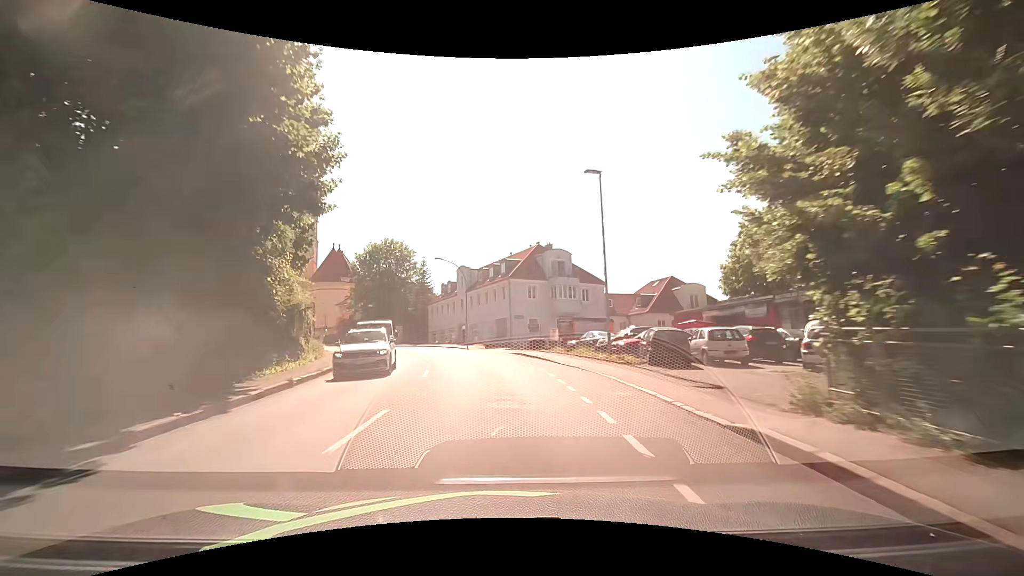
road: tertiary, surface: asphalt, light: Day
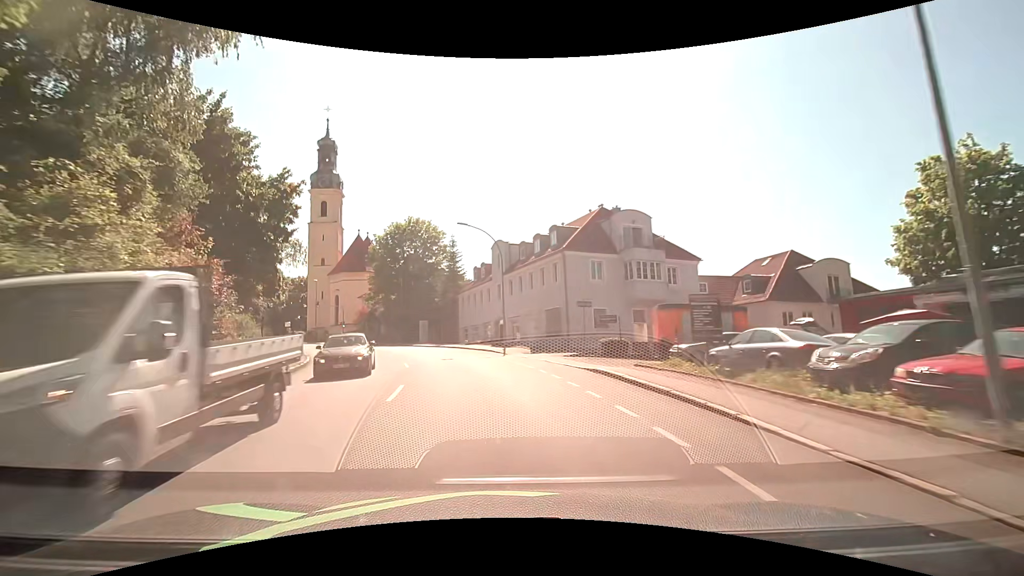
(-0.5, +15.2) m; -5°
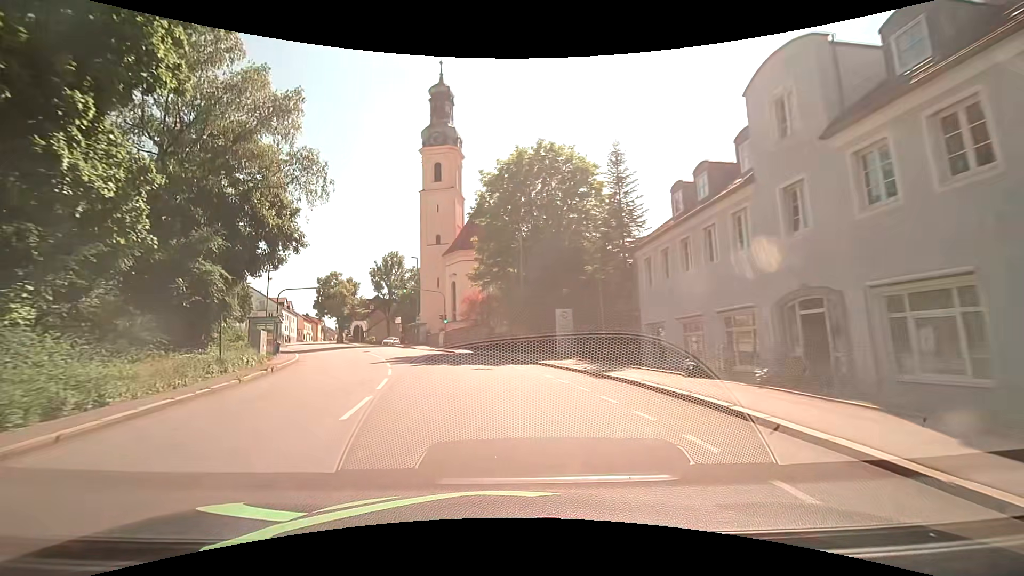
(-4.3, +30.0) m; -18°
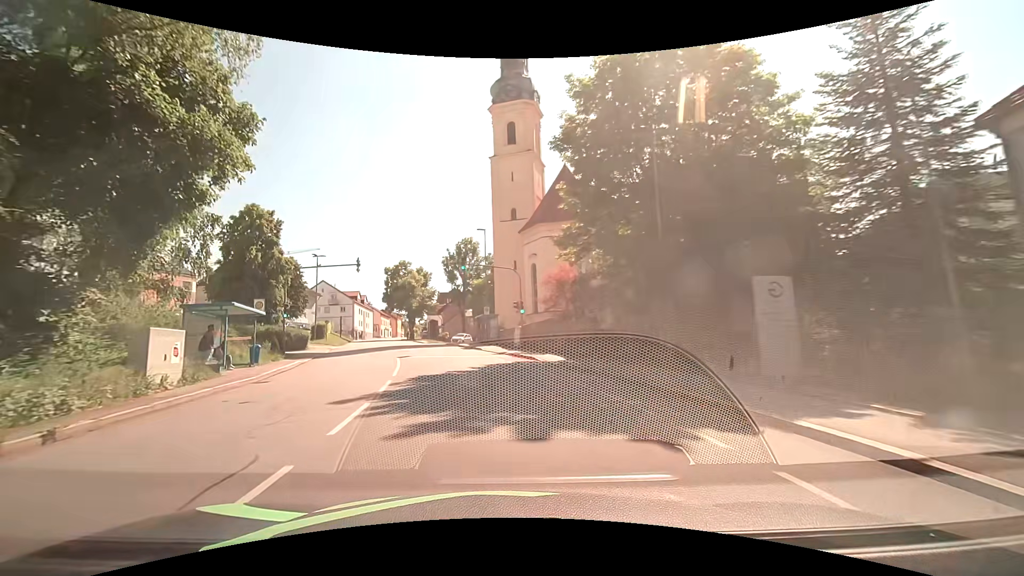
(-1.1, +15.1) m; -9°
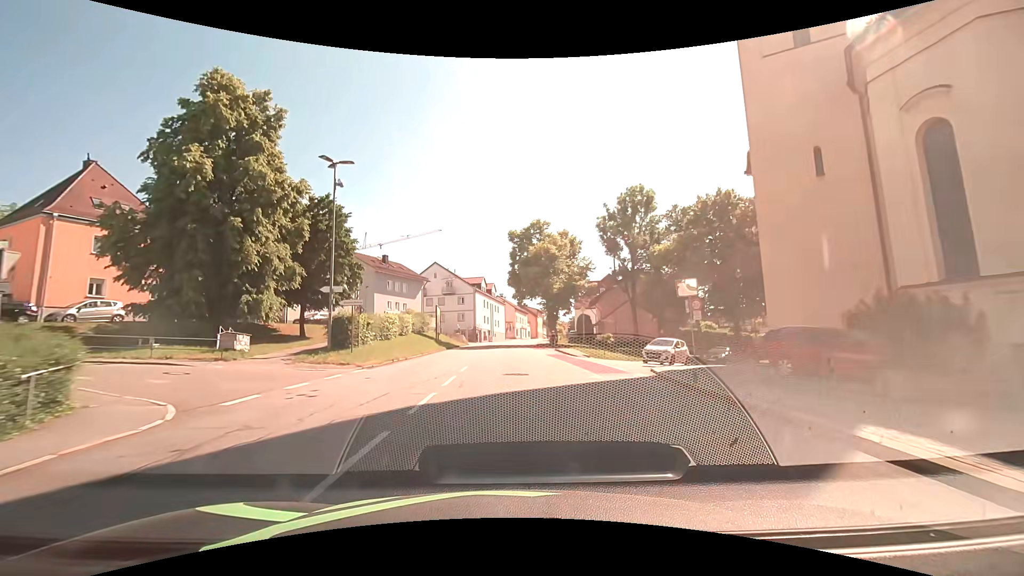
(-6.5, +37.3) m; -17°
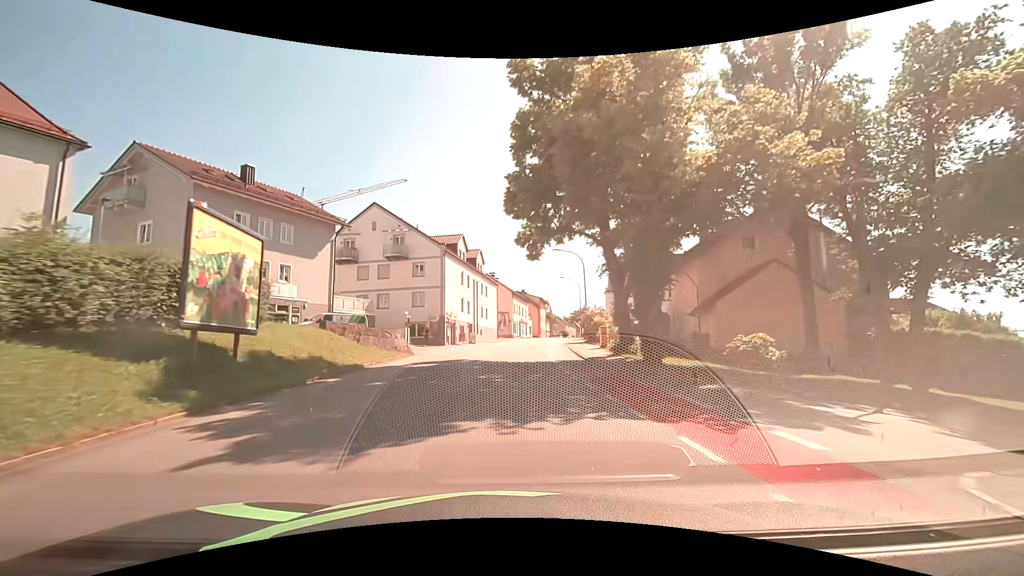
(-0.3, +38.3) m; +1°
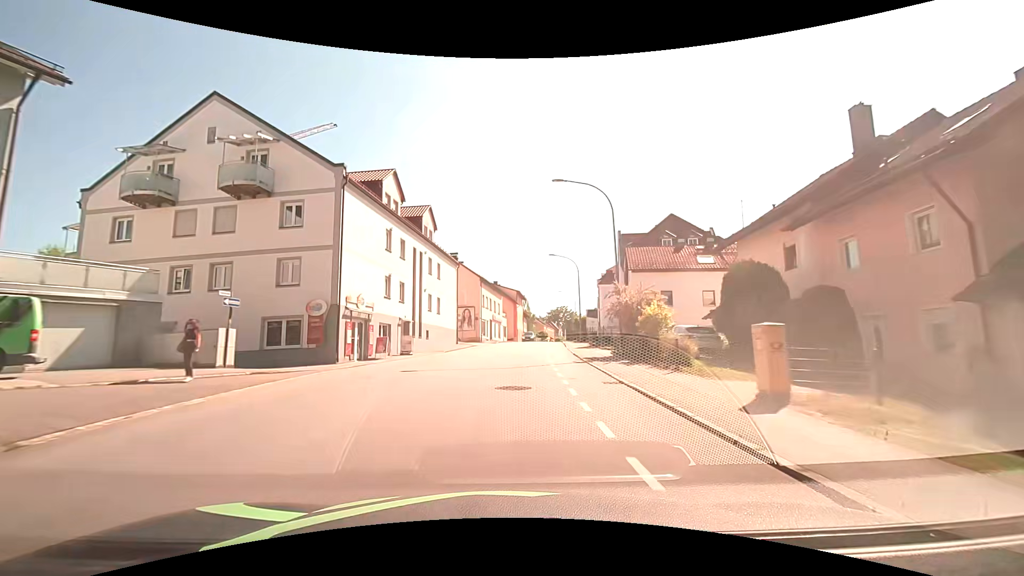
(+0.6, +23.0) m; +3°
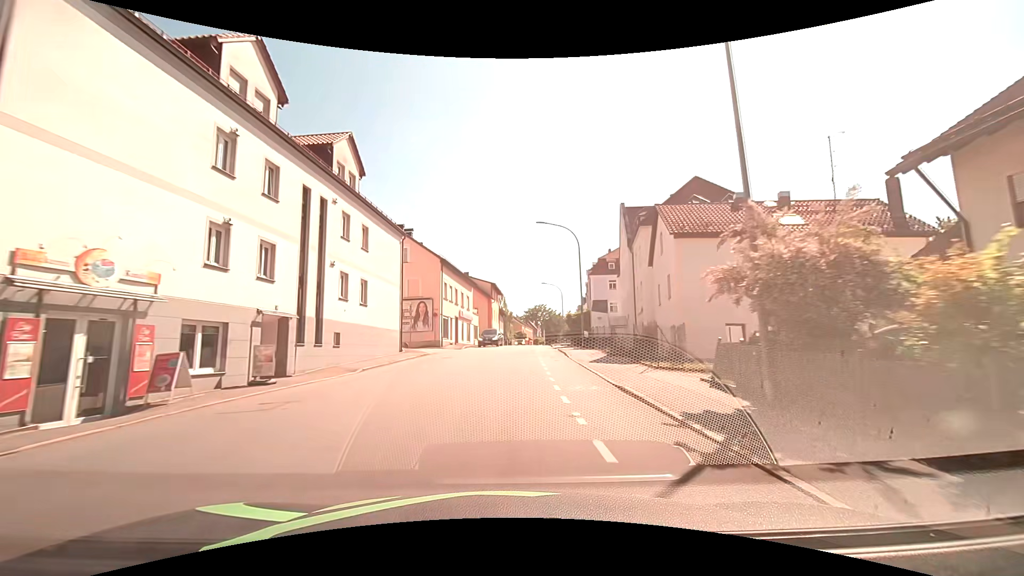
(+0.5, +15.3) m; +3°
(0, +10) (+1, +20) (+1, +30) (+2, +40) (+3, +50) (+4, +60) (+5, +70) (+5, +80) (+6, +90) (+8, +100) m
